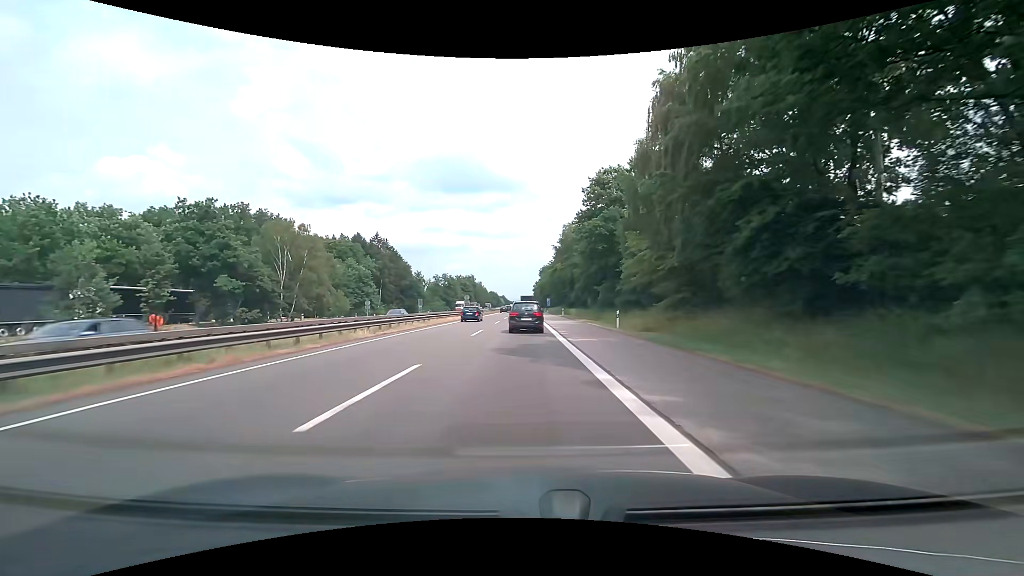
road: motorway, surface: asphalt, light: Day
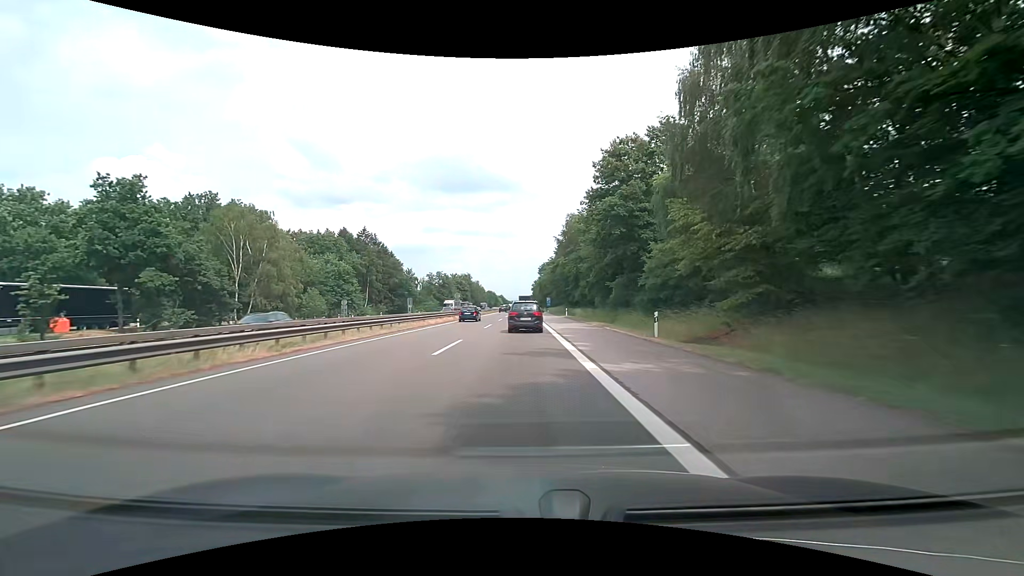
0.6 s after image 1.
(0.0, +9.4) m; 0°
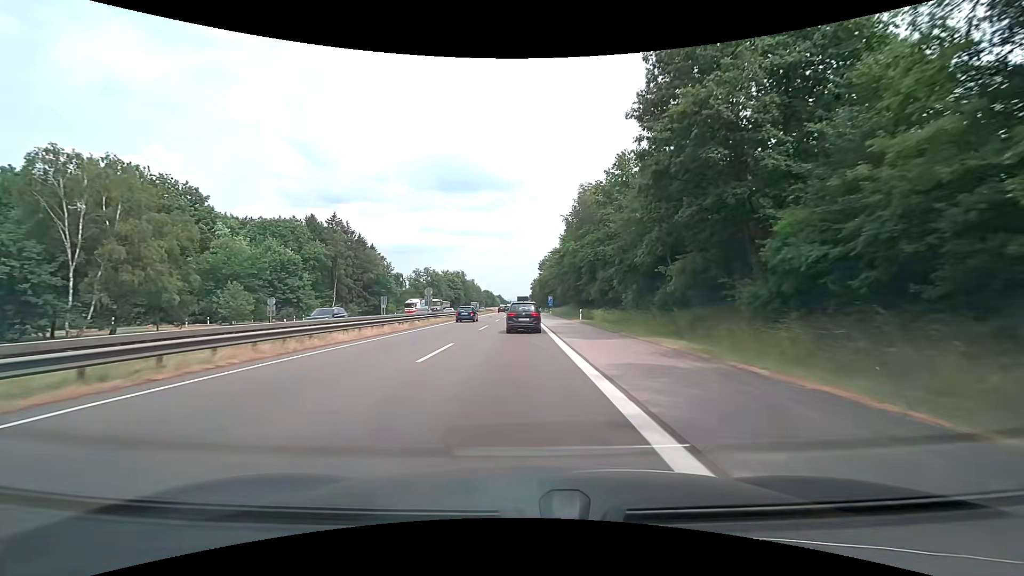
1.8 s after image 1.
(0.0, +19.2) m; 0°
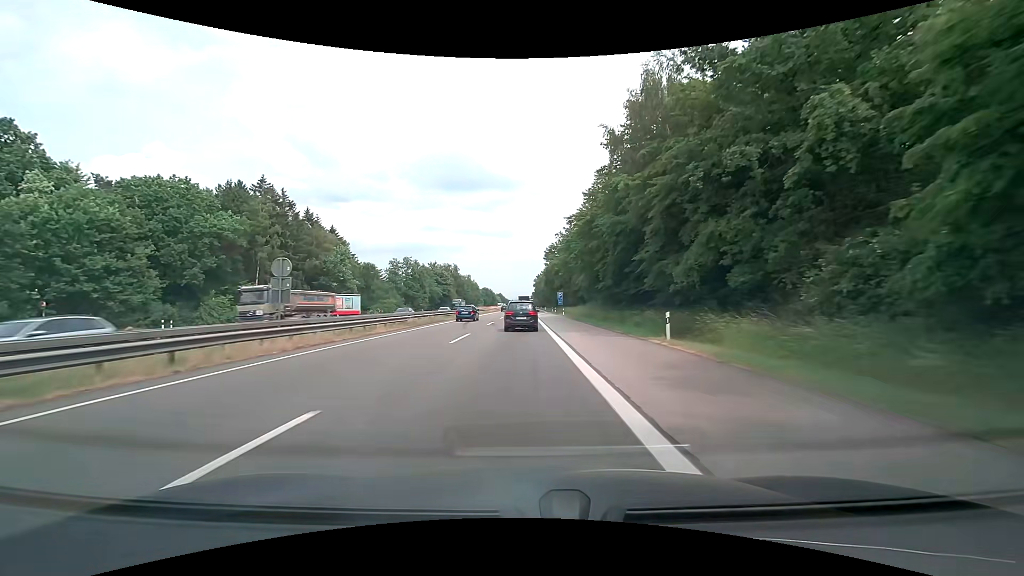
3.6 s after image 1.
(-0.1, +29.7) m; 0°
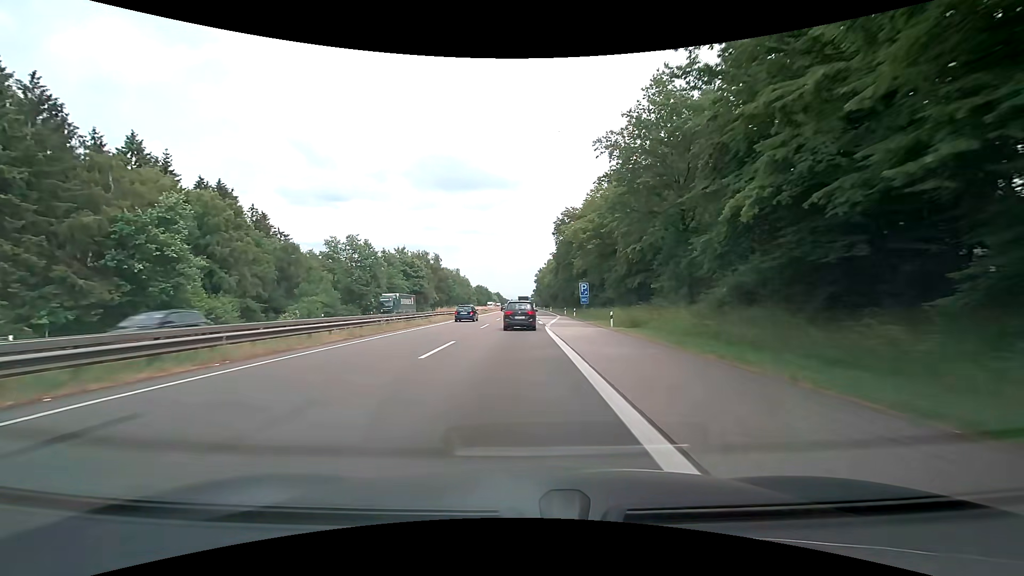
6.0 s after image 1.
(-0.1, +40.7) m; 0°
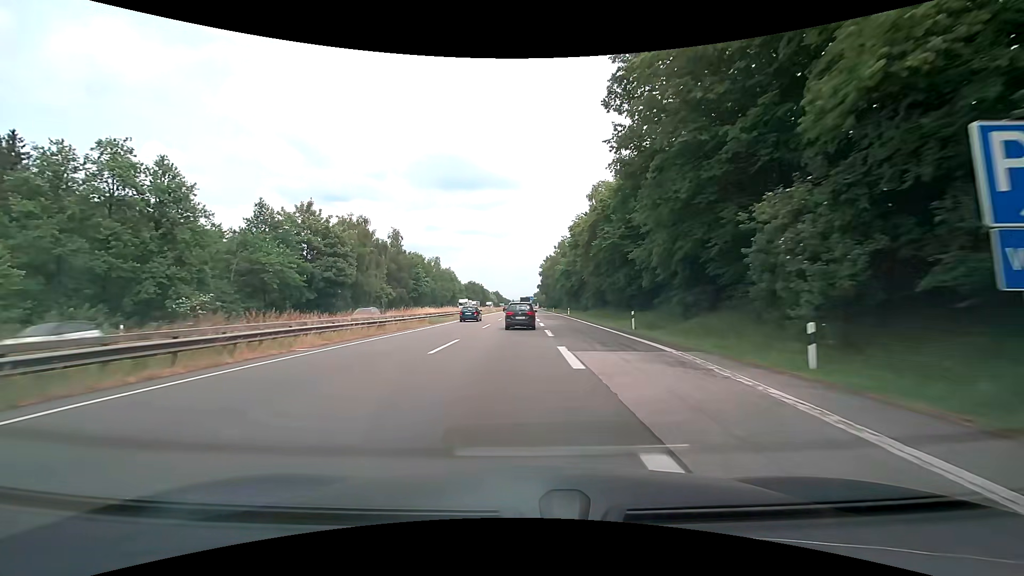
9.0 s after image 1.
(-0.1, +51.5) m; 0°
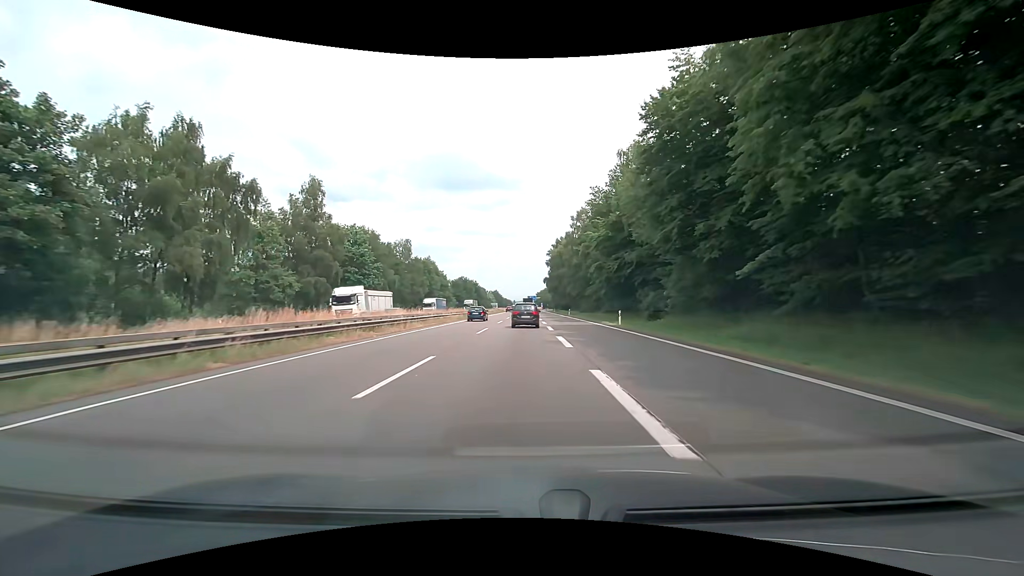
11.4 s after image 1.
(-0.3, +42.7) m; 0°
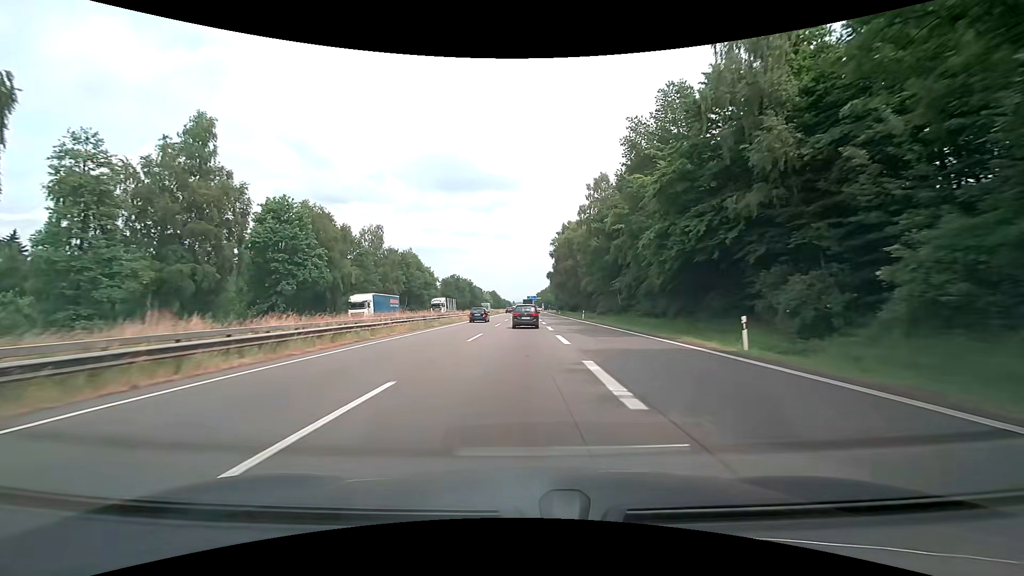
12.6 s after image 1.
(-0.1, +22.2) m; 0°
(0, +10) (0, +20) (0, +30) (0, +40) (0, +50) (0, +60) (0, +70) (0, +80) (0, +90) (0, +100) m
